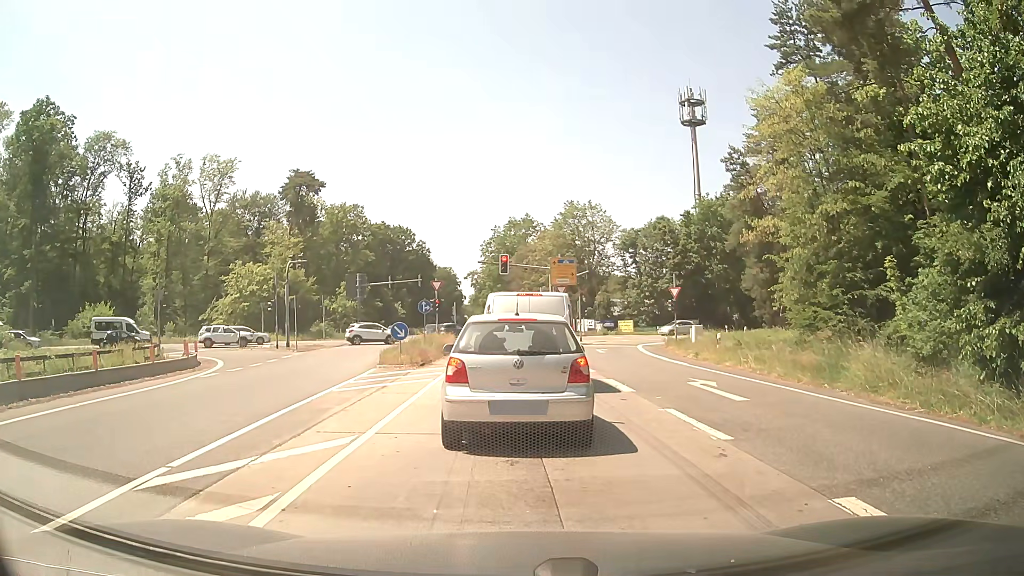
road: secondary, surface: asphalt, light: Day
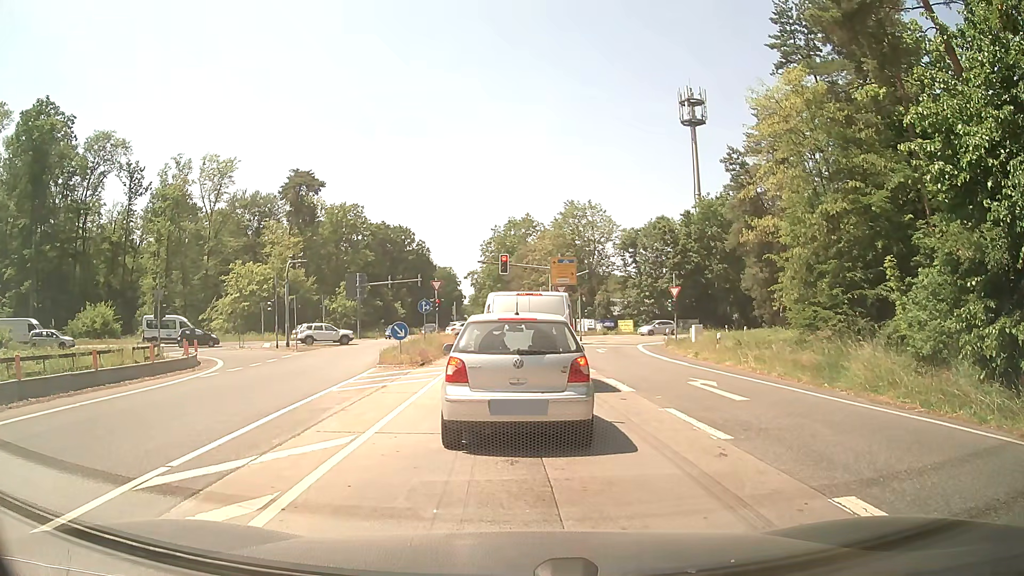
(0.0, 0.0) m; 0°
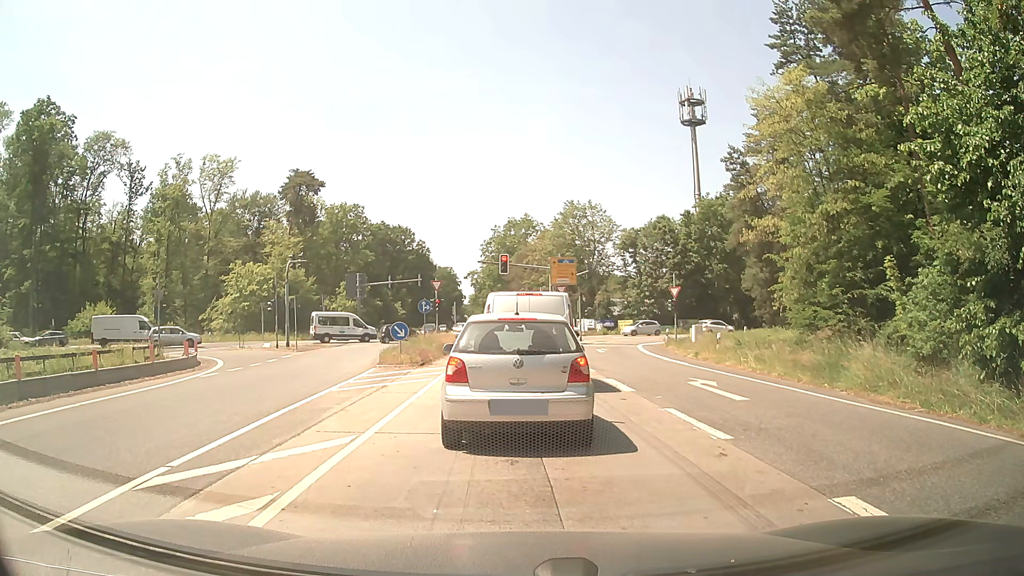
(0.0, 0.0) m; 0°
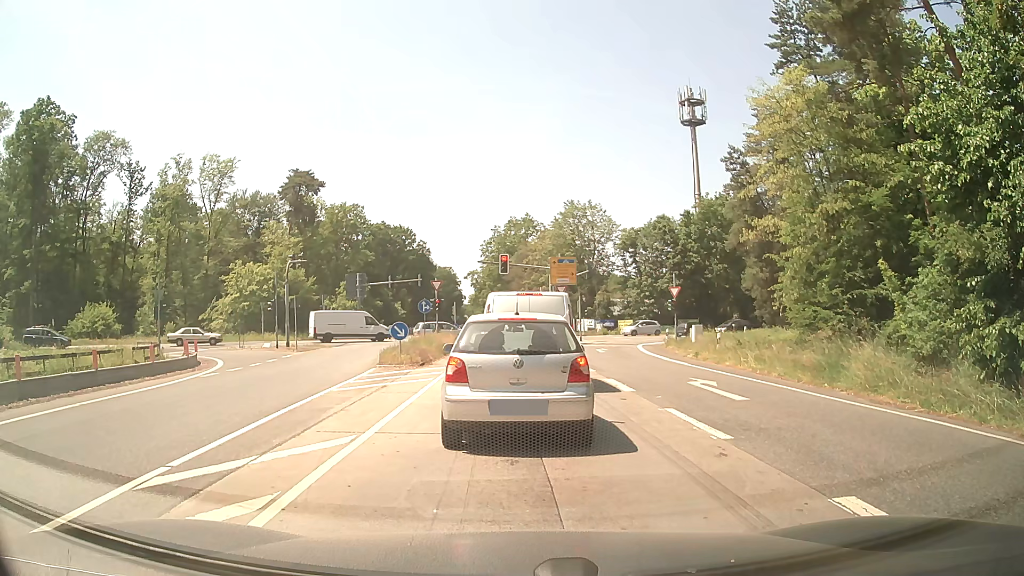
(0.0, 0.0) m; 0°
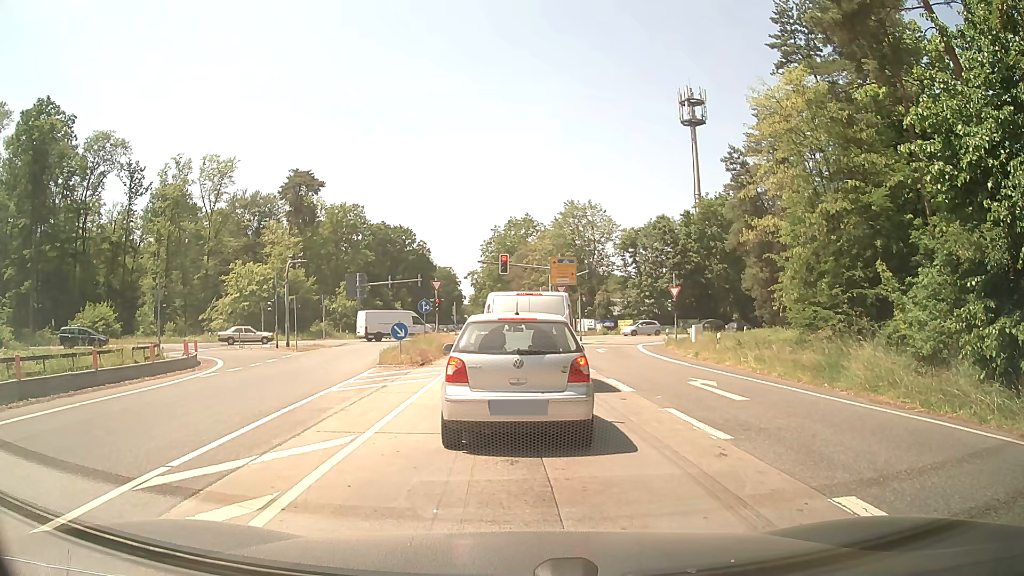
(0.0, 0.0) m; 0°
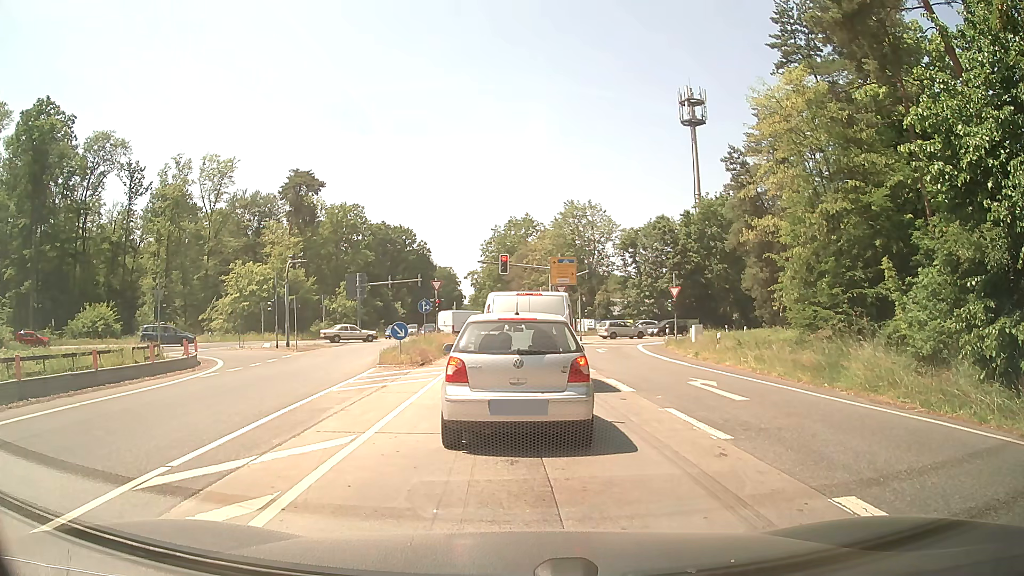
(0.0, 0.0) m; 0°
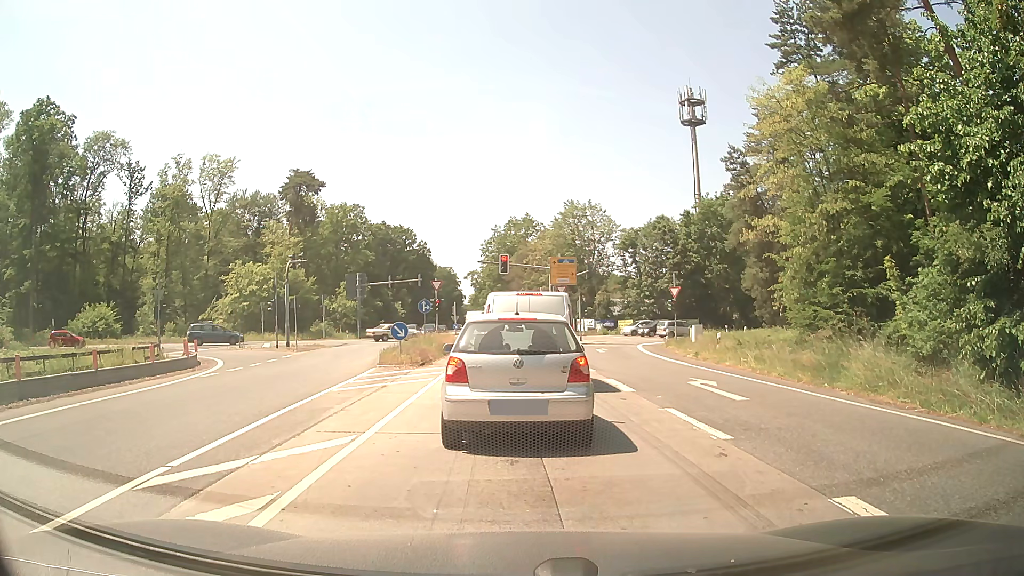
(0.0, 0.0) m; 0°
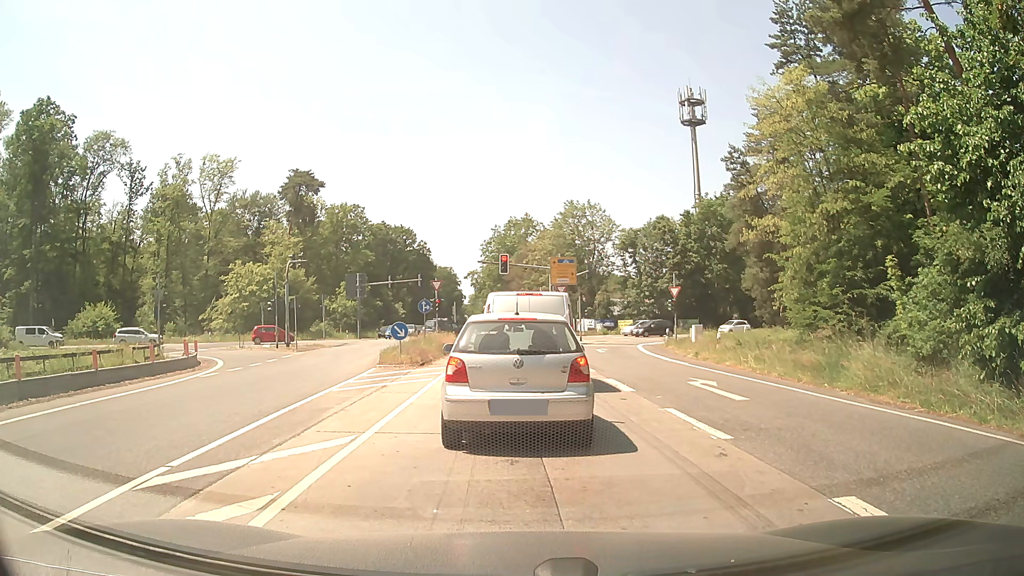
(0.0, 0.0) m; 0°
